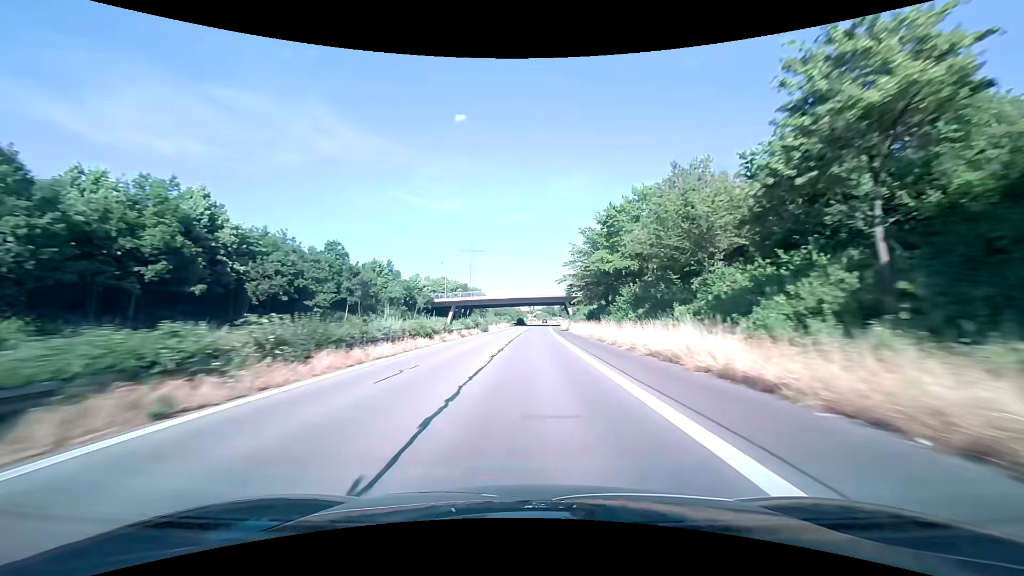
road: trunk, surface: asphalt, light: Day
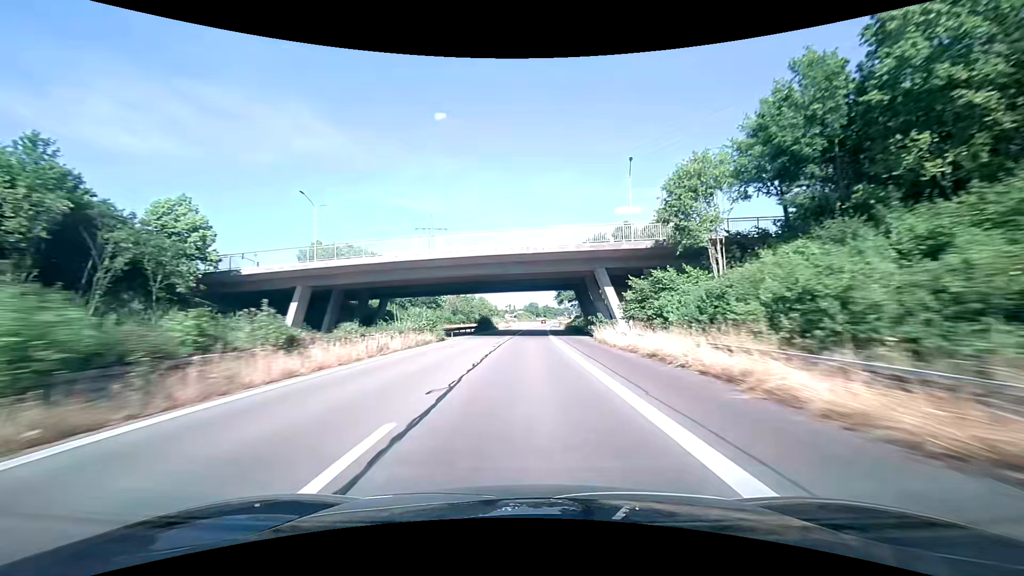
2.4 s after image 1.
(+1.3, +69.0) m; +2°
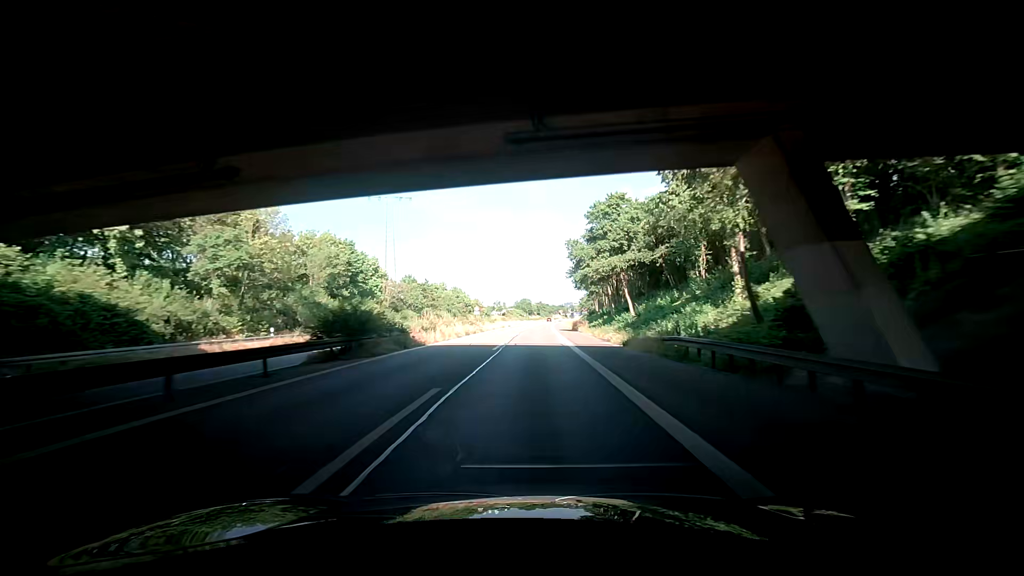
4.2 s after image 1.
(+0.2, +50.8) m; -1°
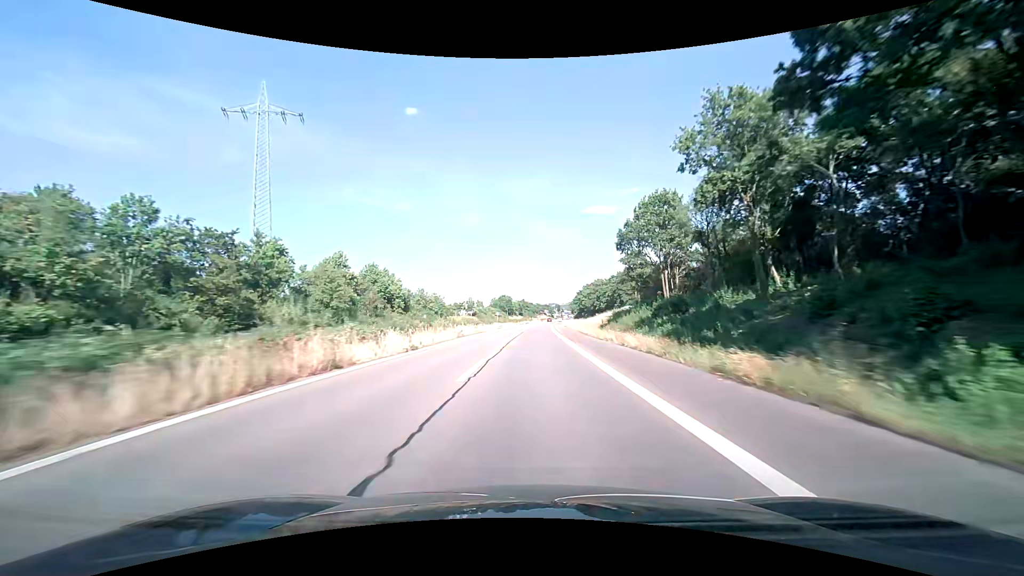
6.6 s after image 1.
(+2.1, +64.4) m; +3°
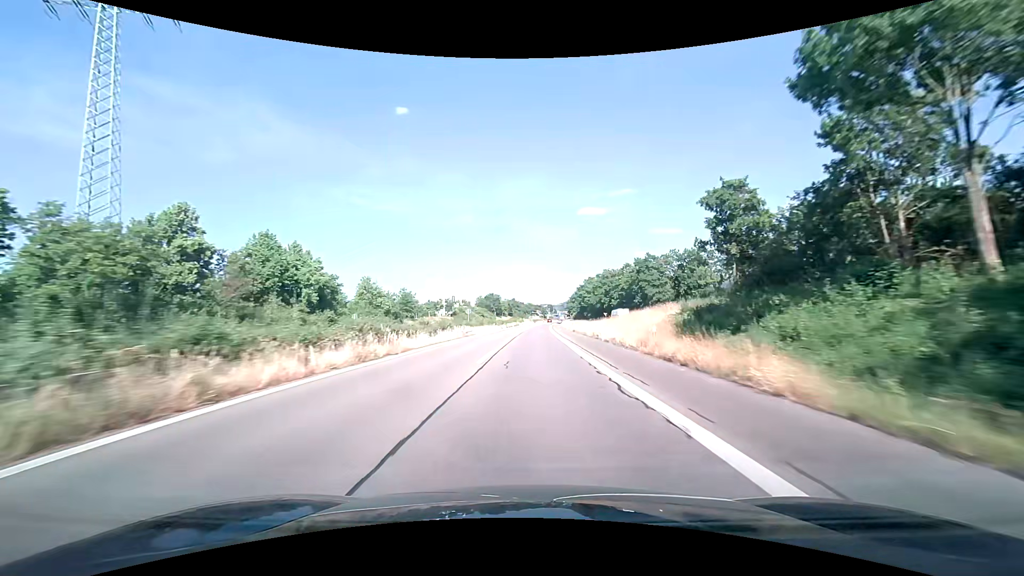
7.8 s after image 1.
(+0.3, +31.0) m; +1°
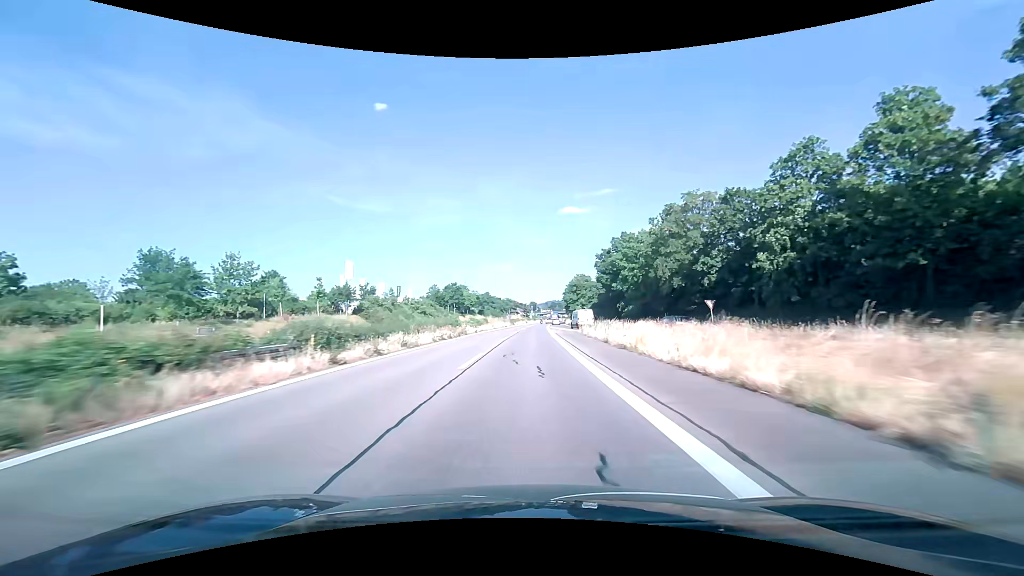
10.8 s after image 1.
(+1.5, +73.9) m; +2°
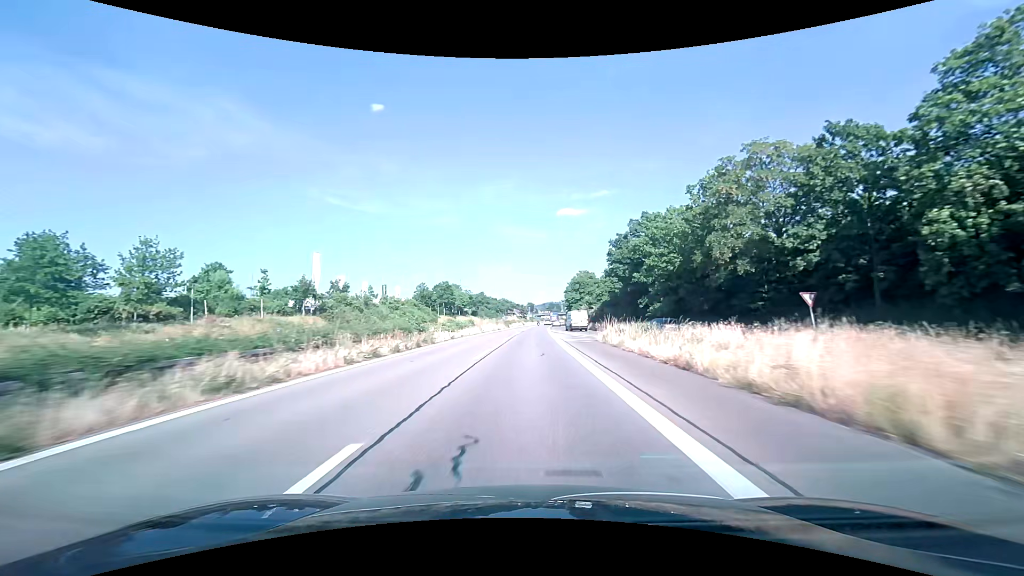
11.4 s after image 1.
(0.0, +14.2) m; 0°
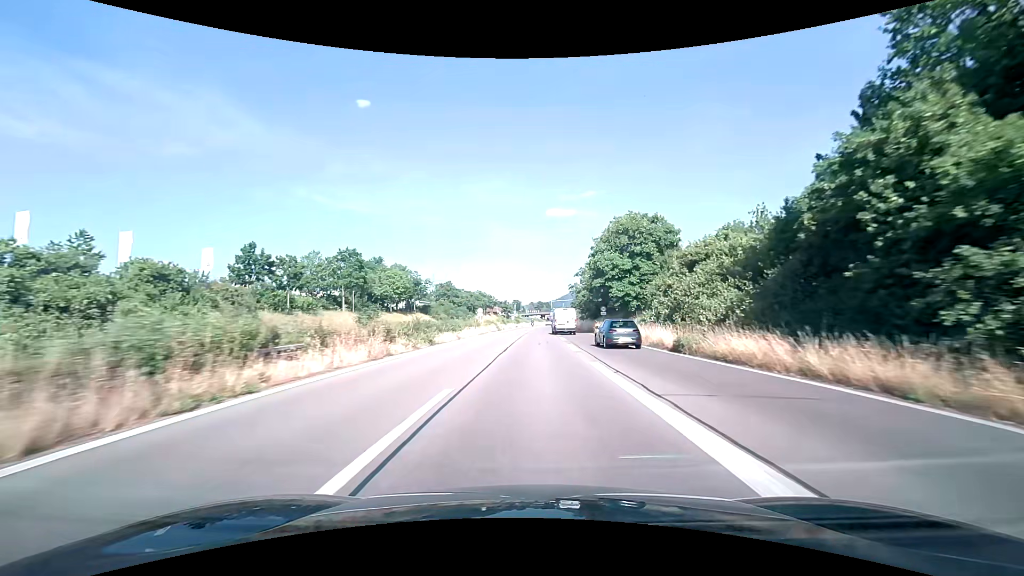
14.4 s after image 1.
(+0.9, +67.2) m; +1°
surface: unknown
(0, +10) (0, +20) (0, +30) (+1, +40) (+1, +50) (+1, +60) (+2, +70) (+2, +80) (+3, +90) (+3, +100) m
